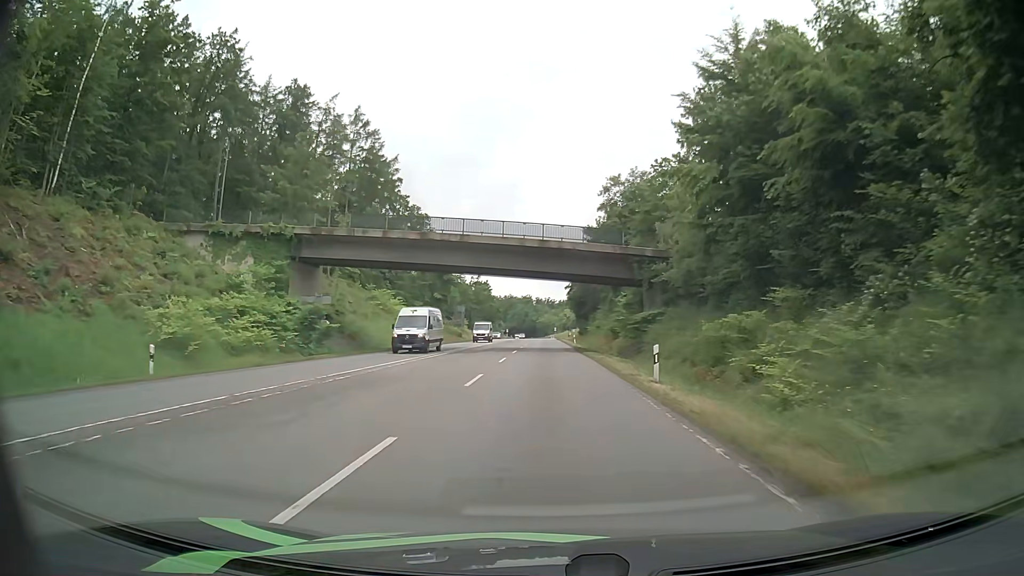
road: secondary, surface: asphalt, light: Day
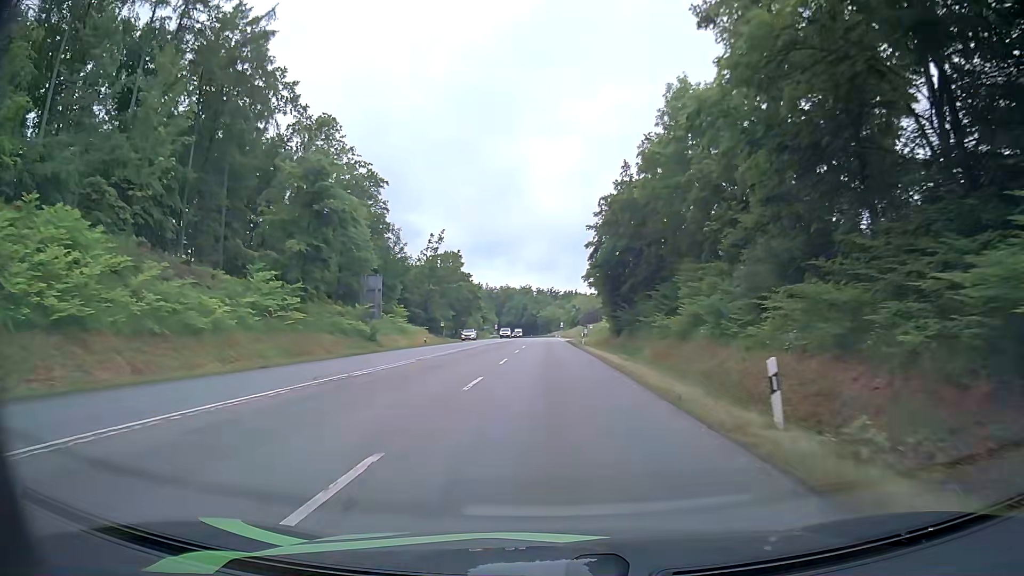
(-0.2, +59.7) m; 0°
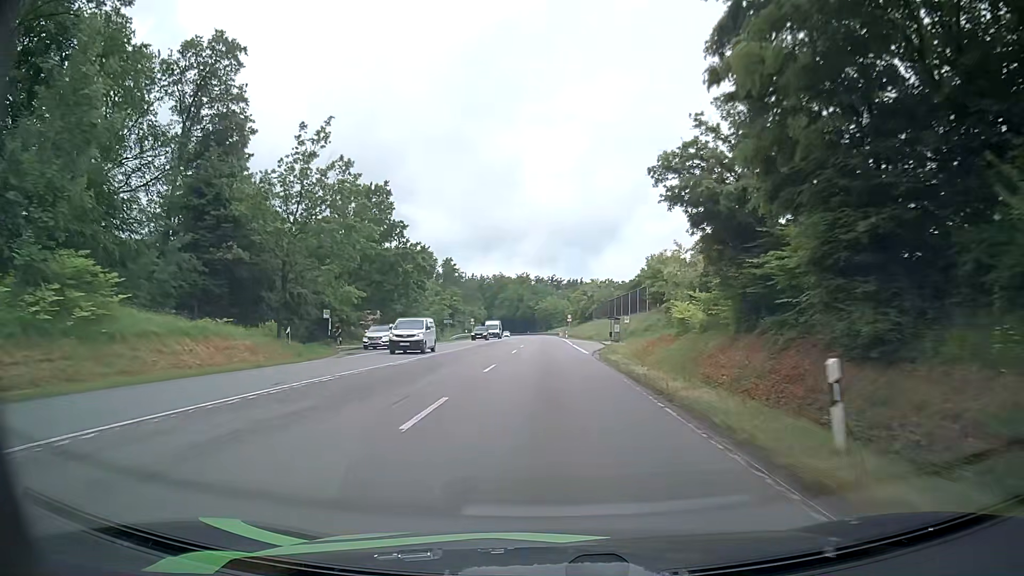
(-0.3, +52.0) m; -1°
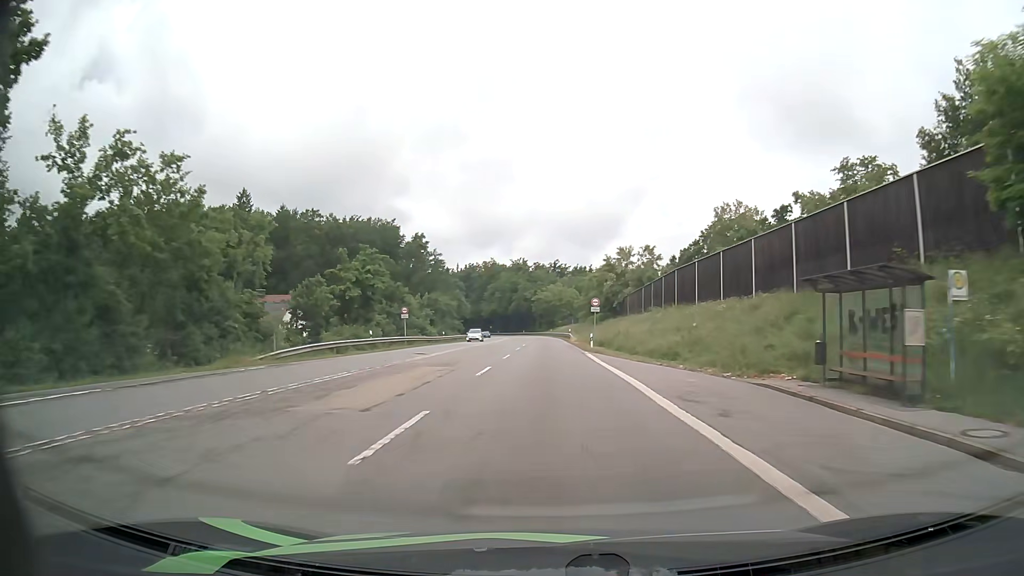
(+0.3, +53.1) m; 0°
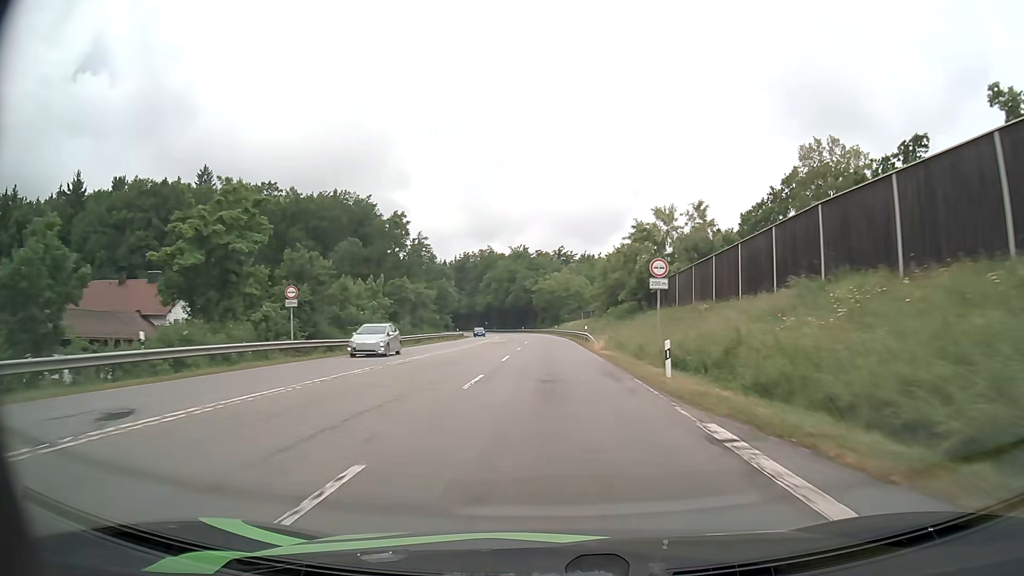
(-0.1, +26.8) m; 0°
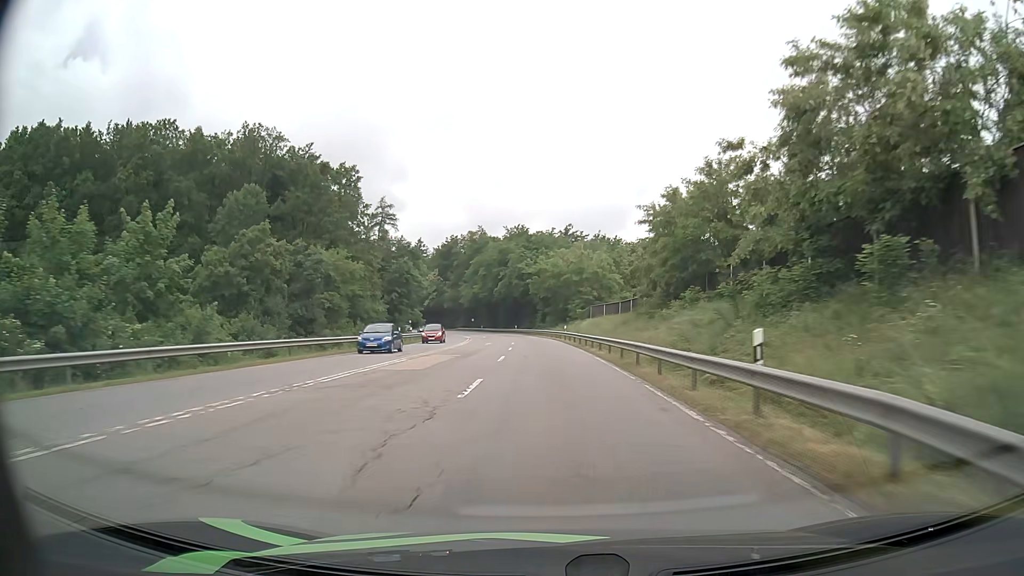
(-0.3, +40.0) m; 0°
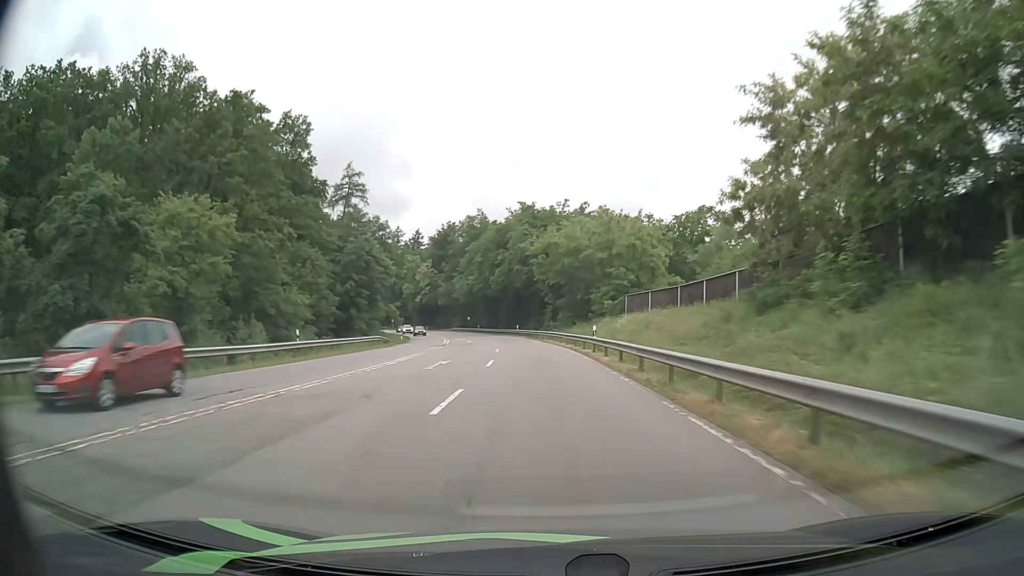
(-0.2, +26.3) m; -1°
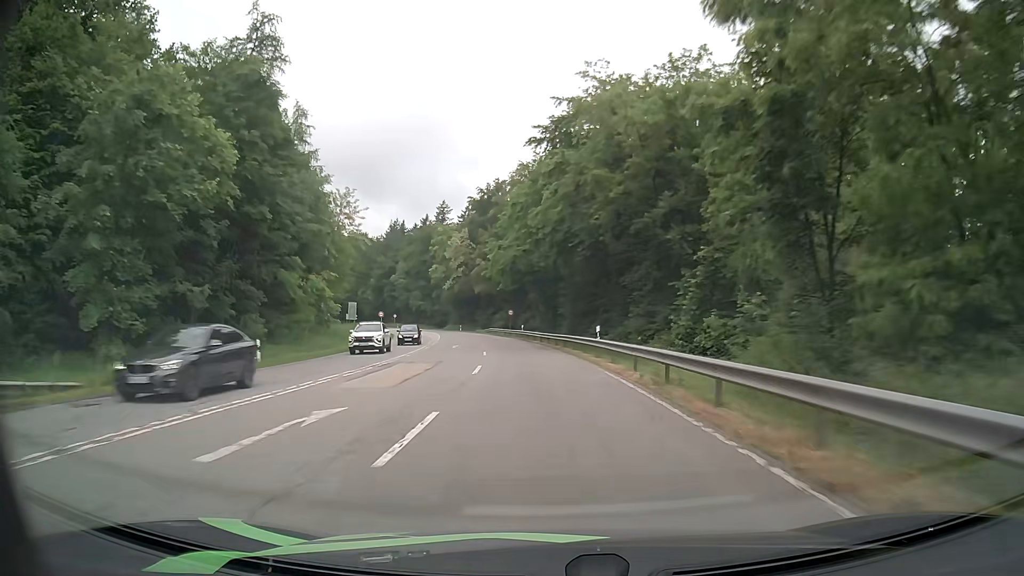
(-2.4, +52.0) m; -6°
(0, +10) (-1, +20) (-1, +30) (-2, +40) (-4, +50) (-5, +60) (-7, +70) (-9, +79) (-11, +89) (-14, +99) m
